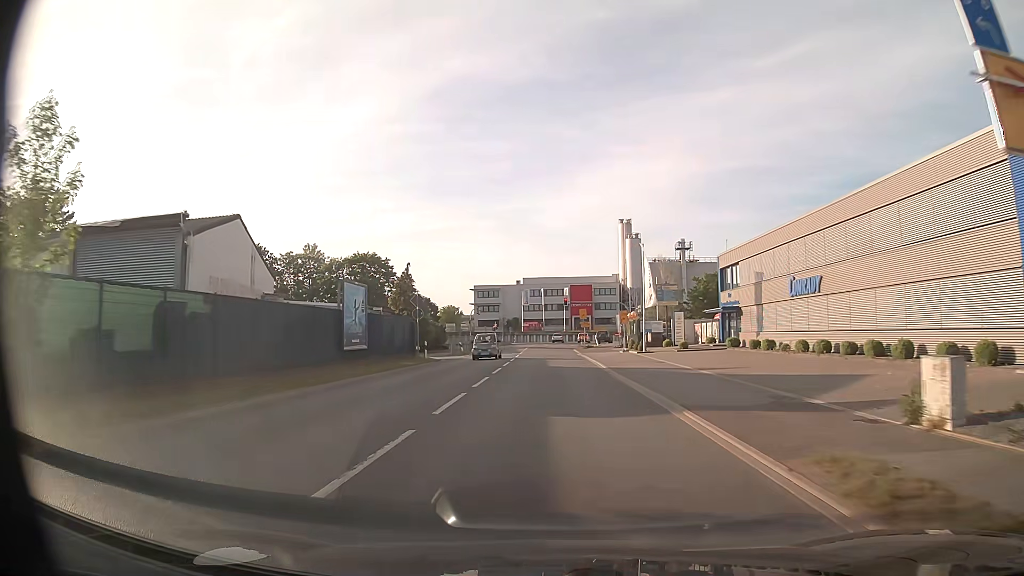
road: secondary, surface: asphalt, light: Day
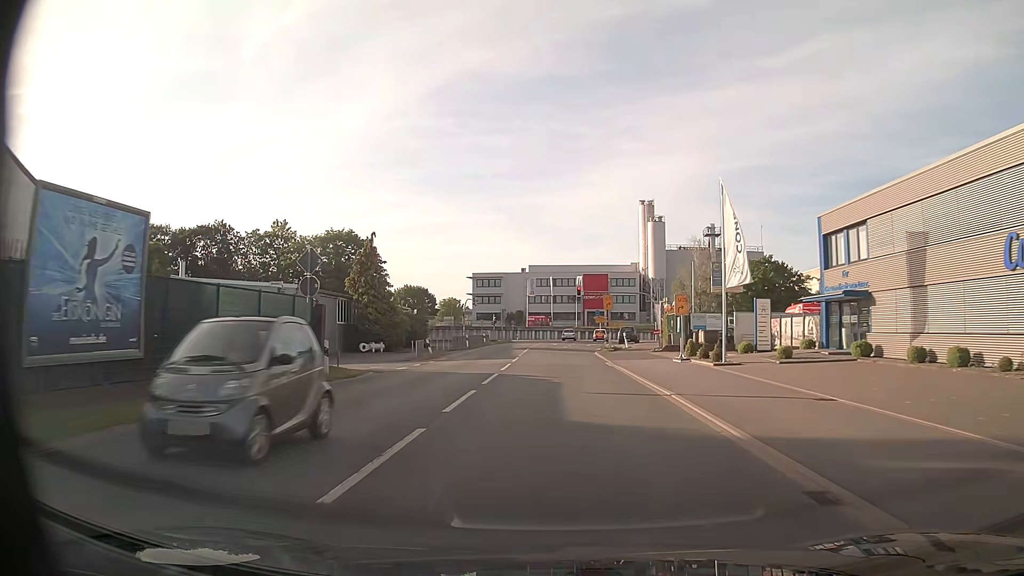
(-0.1, +18.2) m; -1°
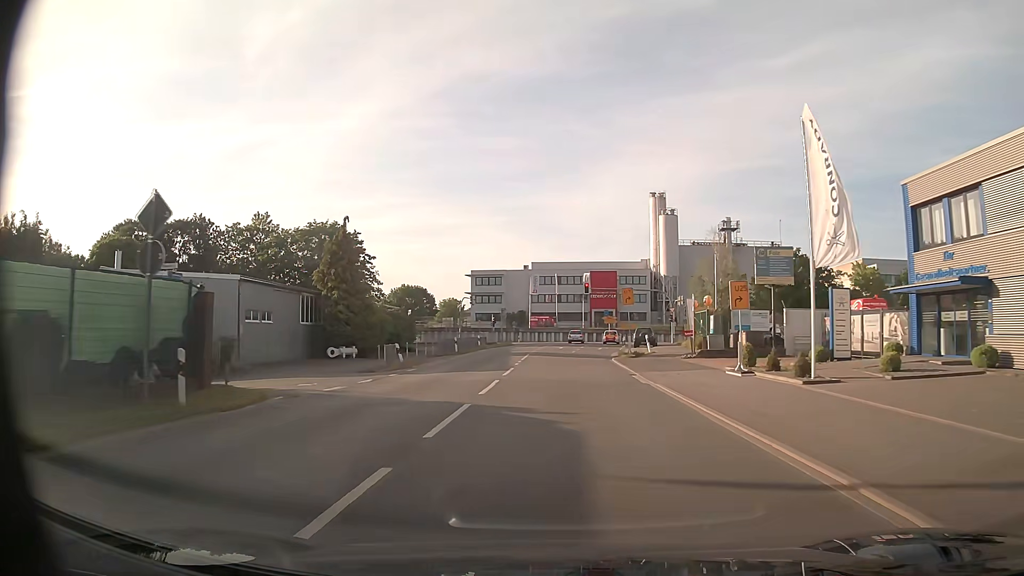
(0.0, +8.5) m; 0°
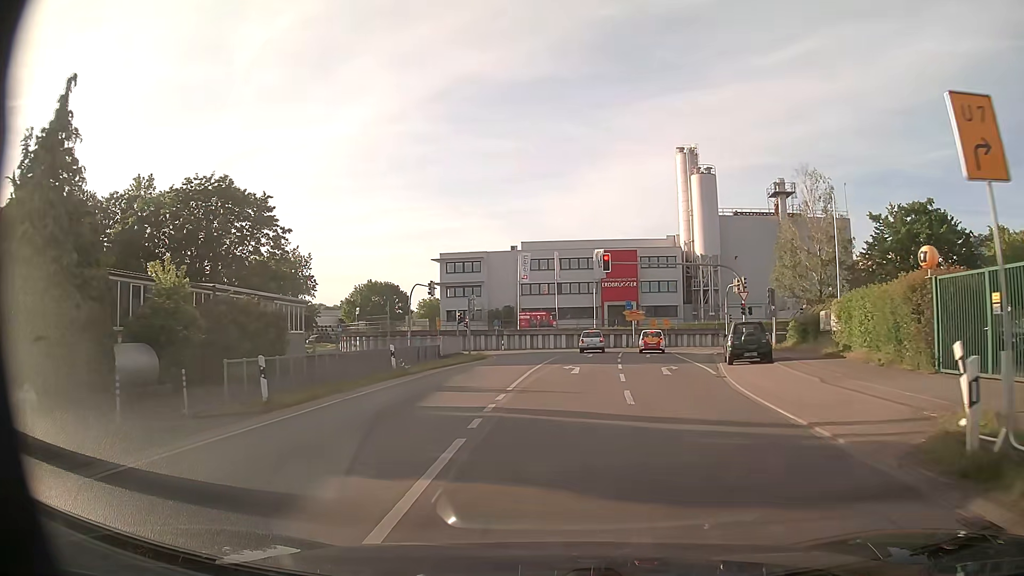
(0.0, +29.5) m; 0°
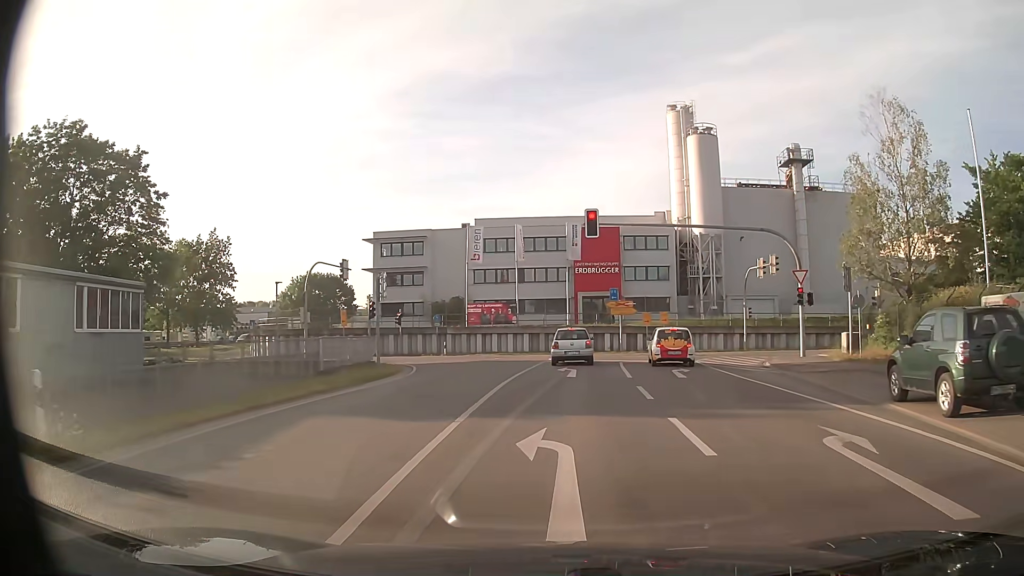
(+0.4, +16.9) m; +3°
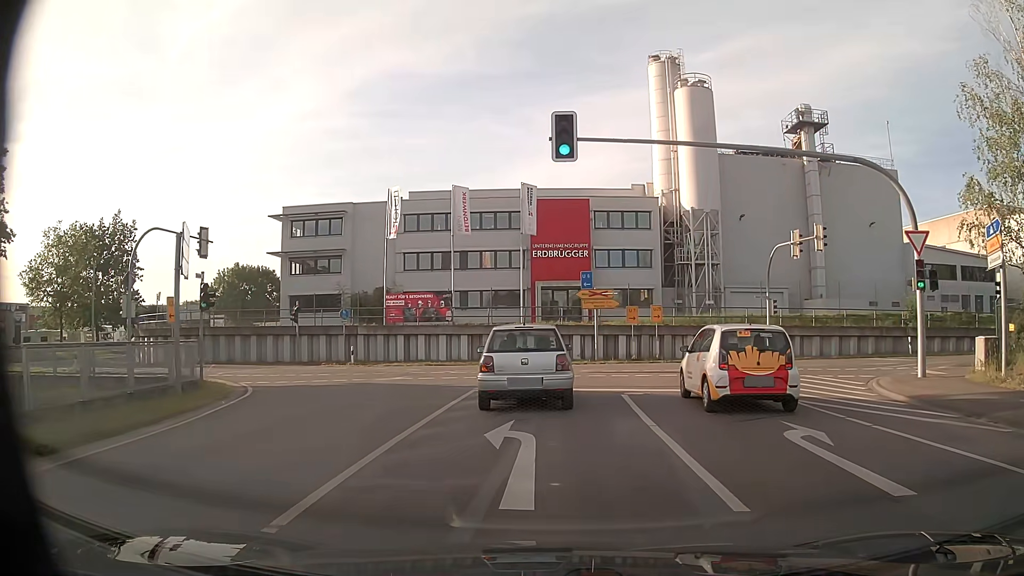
(+0.4, +13.7) m; +4°
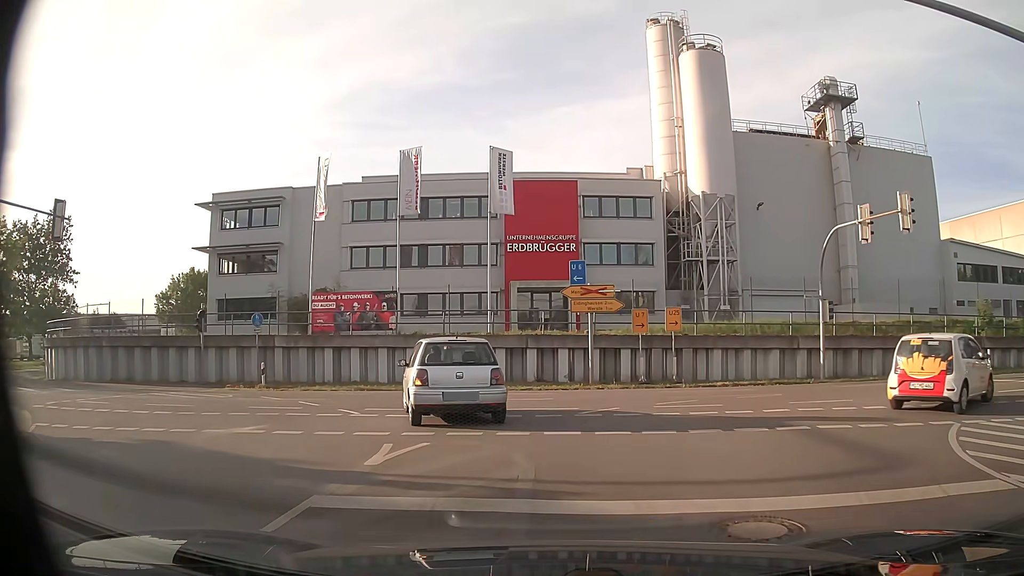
(+0.1, +10.0) m; +1°
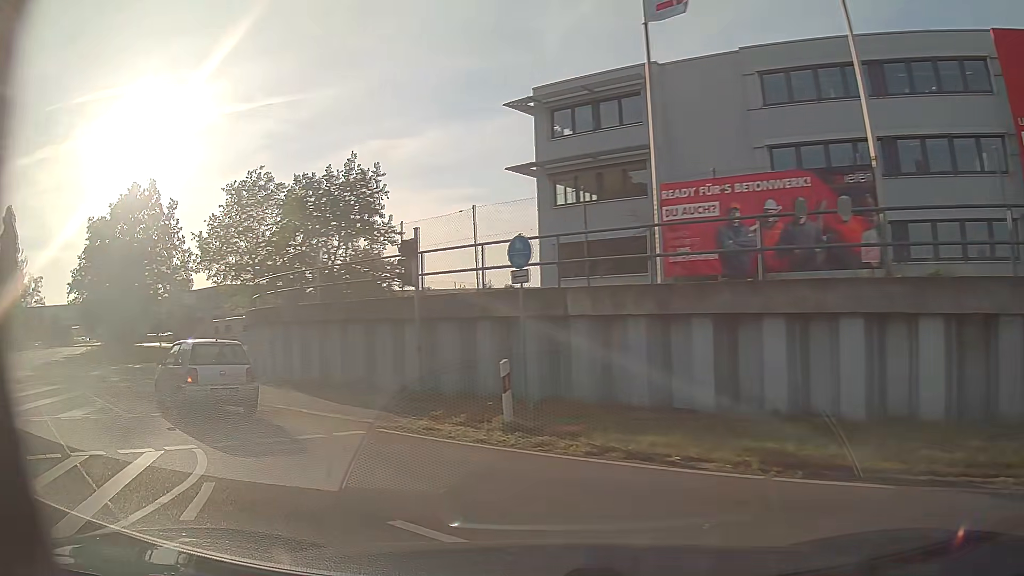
(-3.5, +18.4) m; -37°
(-3, +9) (-10, +16) (-18, +23) (-25, +30) (-32, +37) (-39, +44) (-46, +51) (-53, +59) (-59, +66) (-66, +74) m
